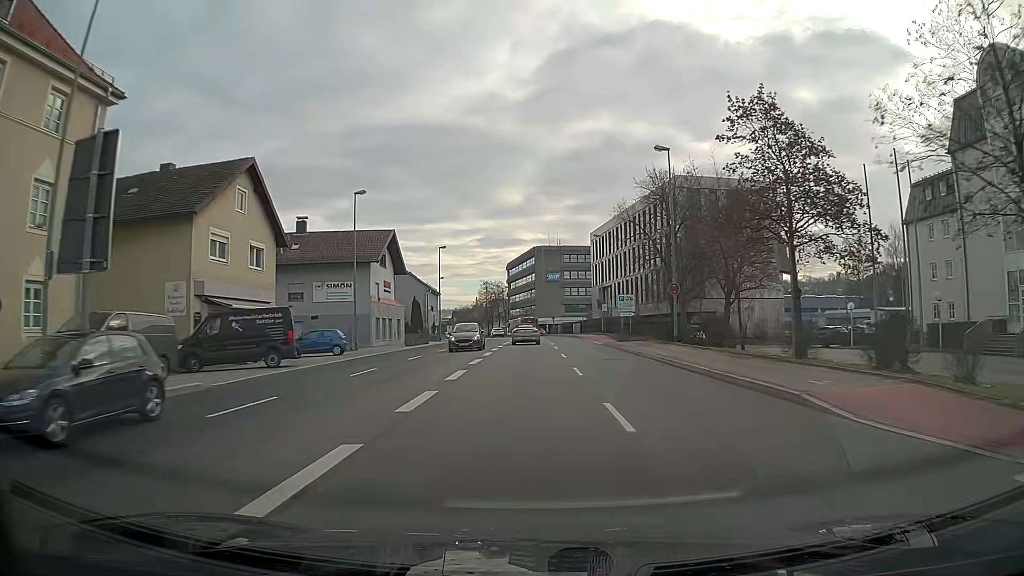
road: primary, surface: asphalt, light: Day
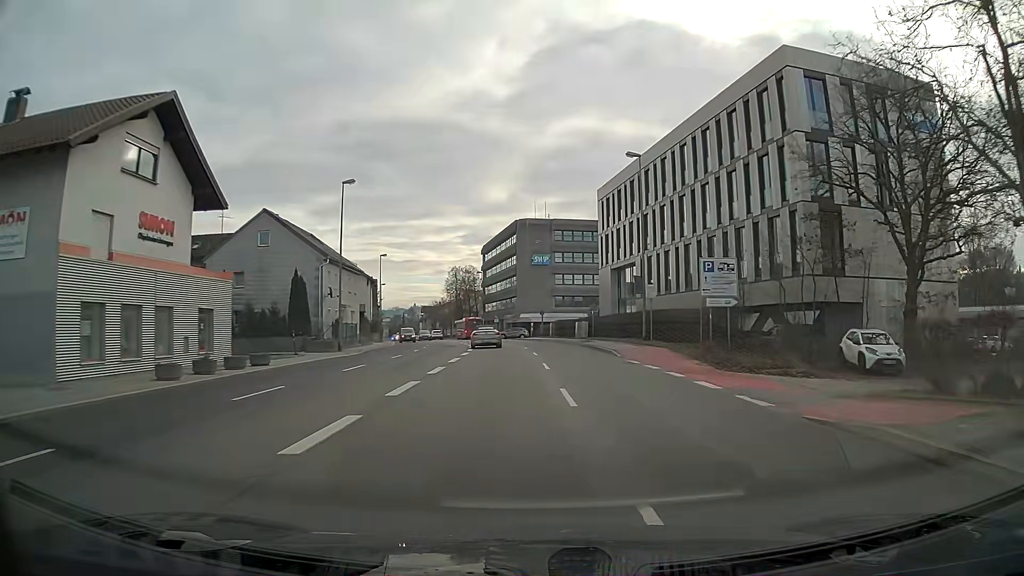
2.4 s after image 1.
(+0.3, +33.7) m; +2°
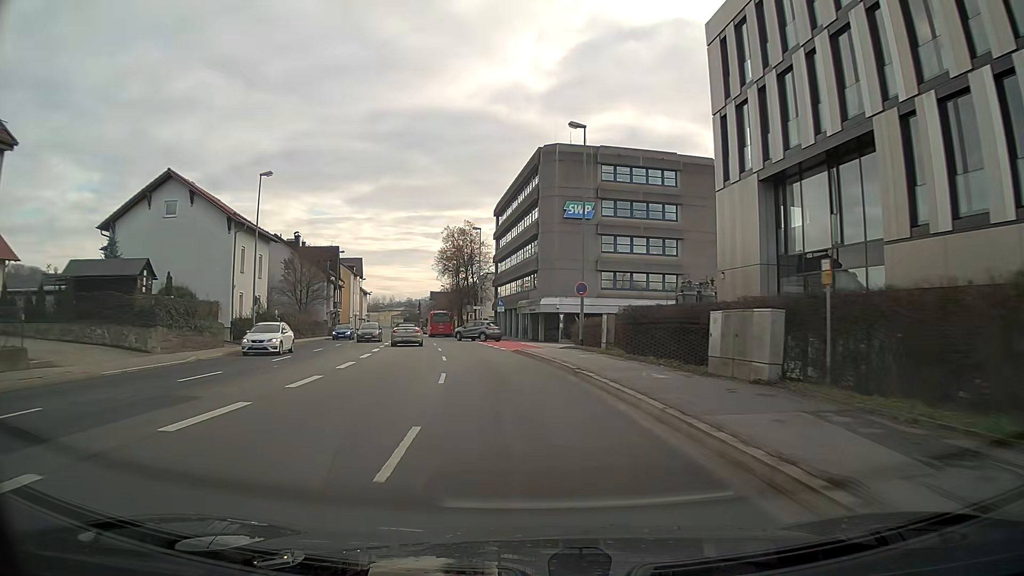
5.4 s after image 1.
(-0.4, +41.5) m; -5°
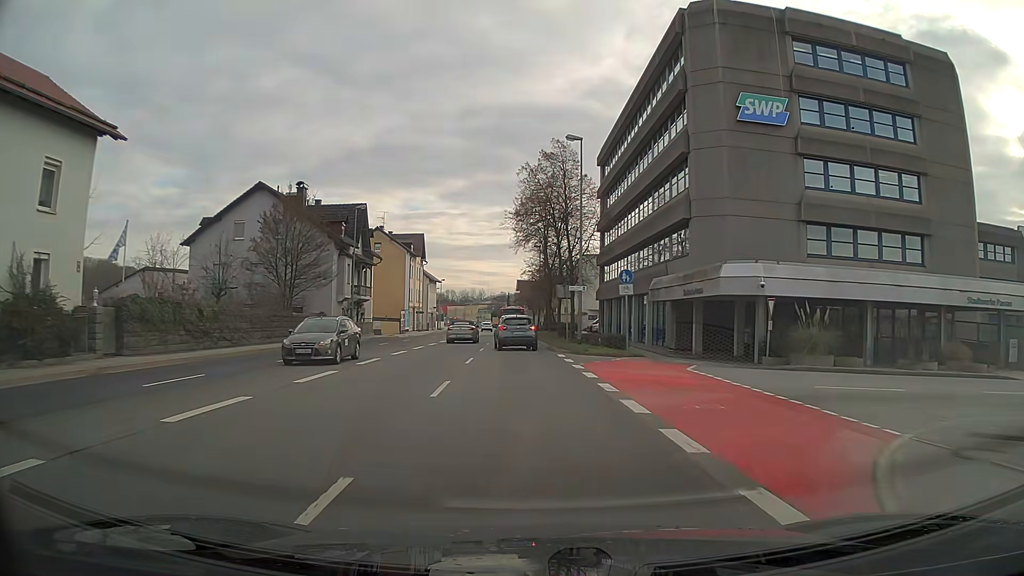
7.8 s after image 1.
(-2.1, +29.9) m; -7°
